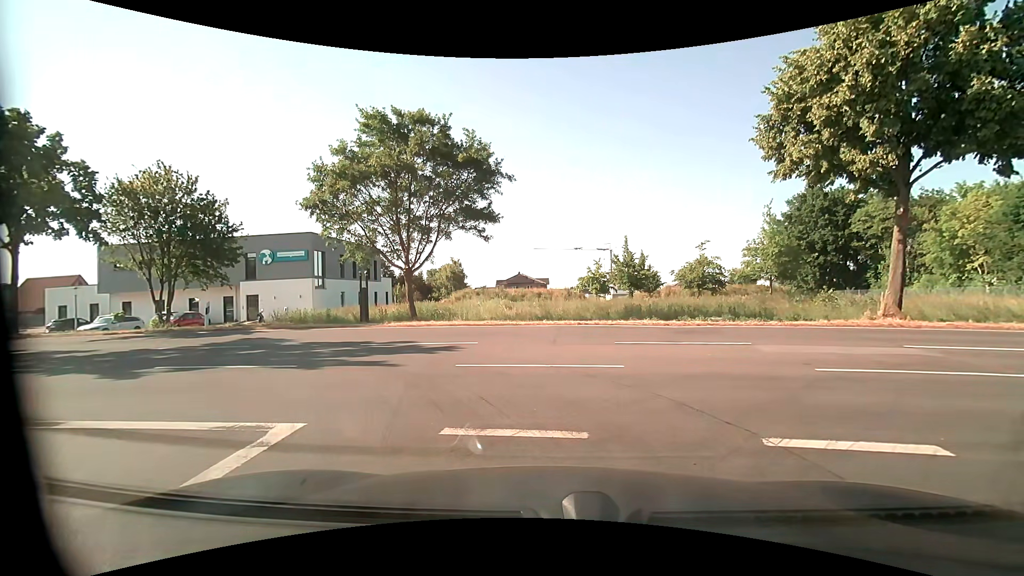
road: residential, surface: asphalt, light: Day
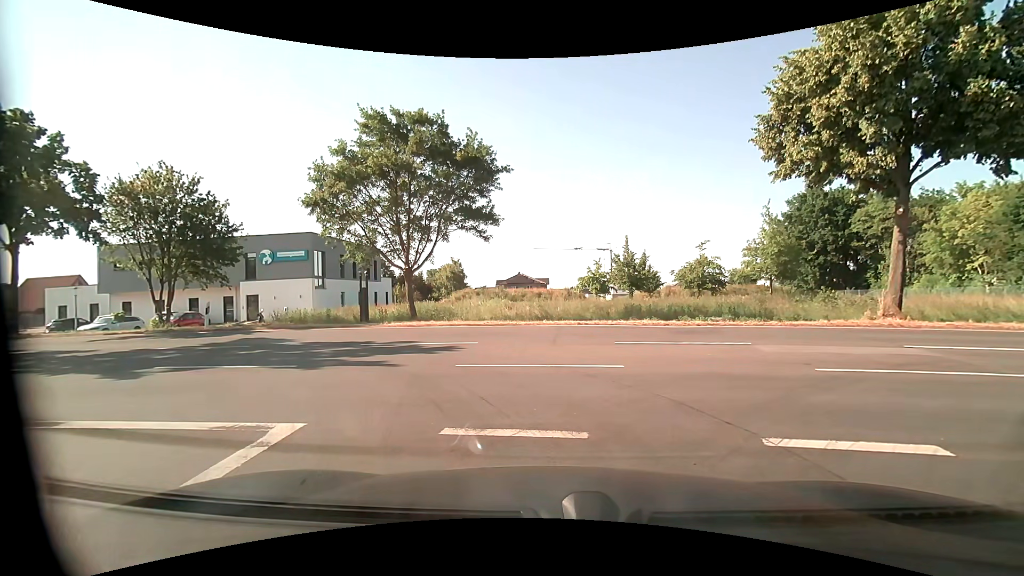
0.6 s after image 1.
(0.0, 0.0) m; 0°
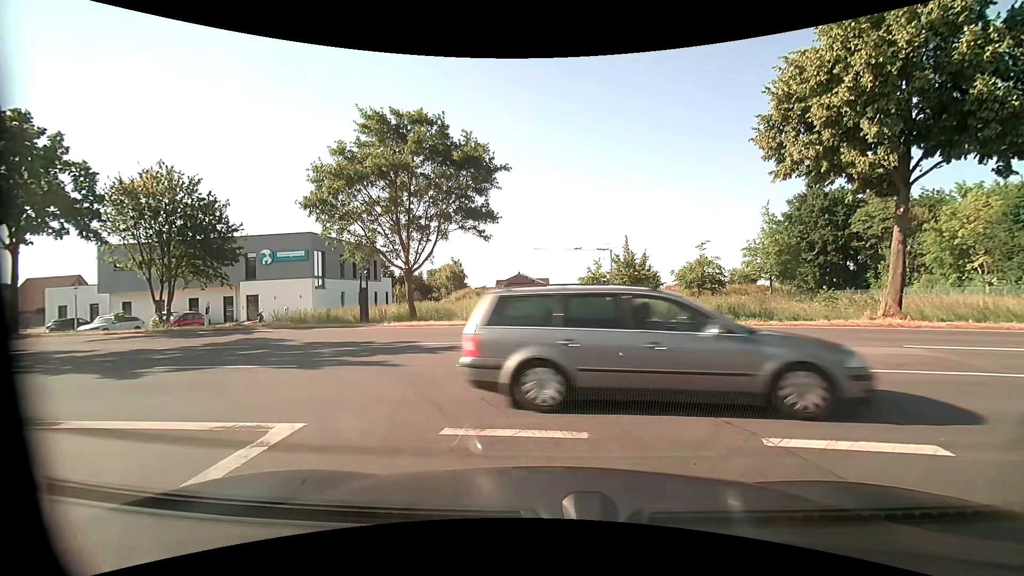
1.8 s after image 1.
(0.0, 0.0) m; 0°
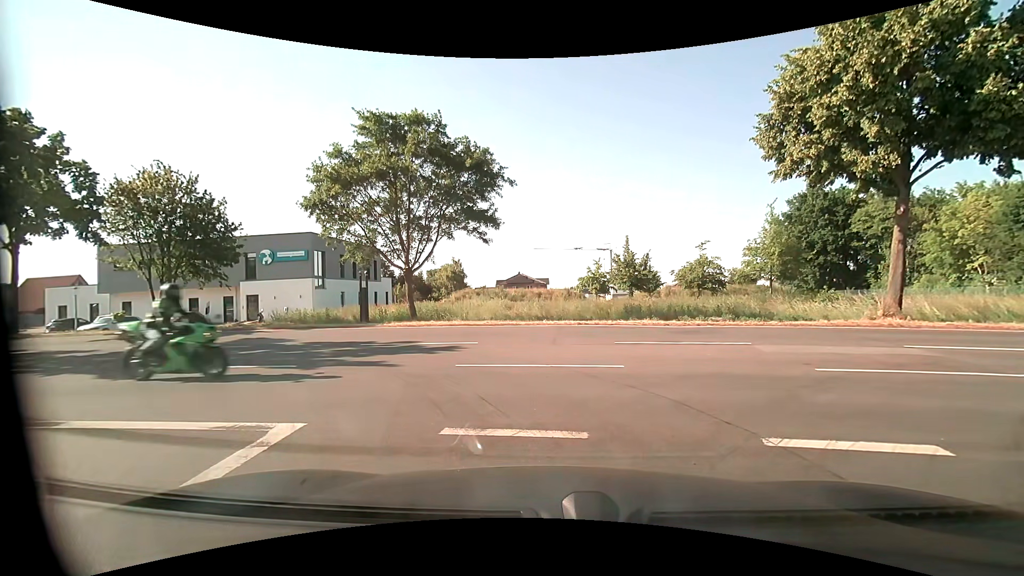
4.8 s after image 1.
(0.0, 0.0) m; 0°
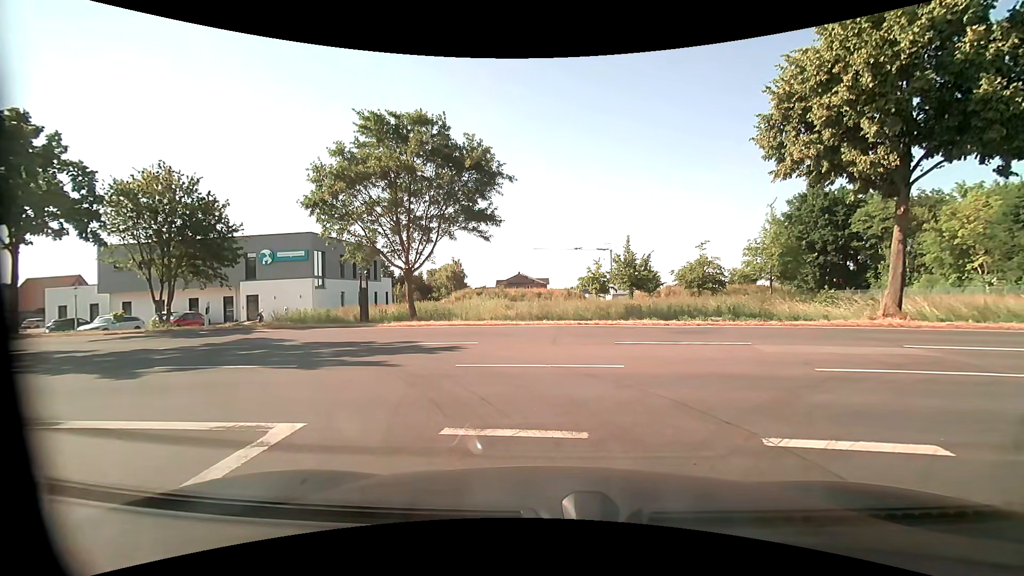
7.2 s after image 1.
(0.0, 0.0) m; 0°
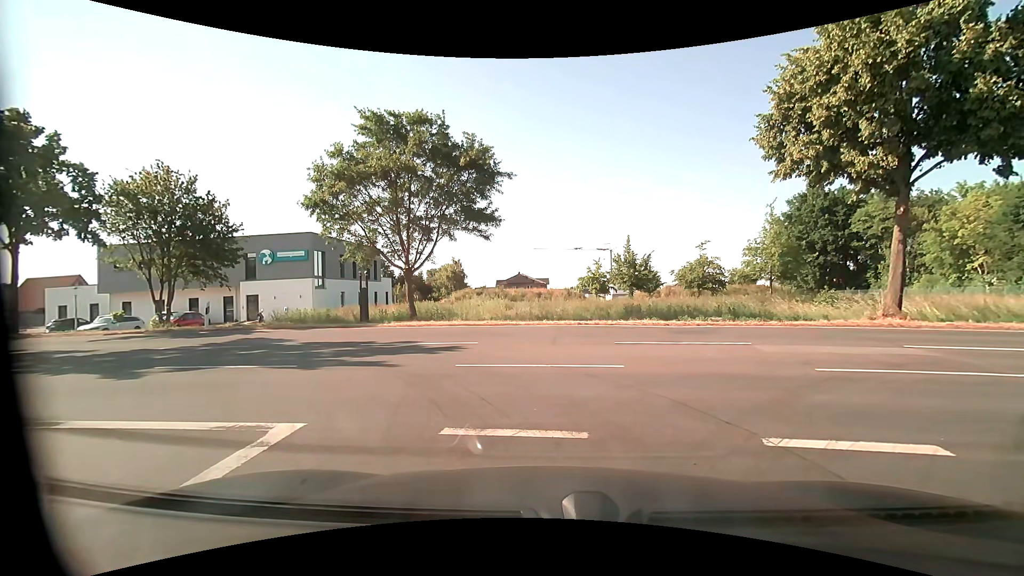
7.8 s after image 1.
(0.0, 0.0) m; 0°
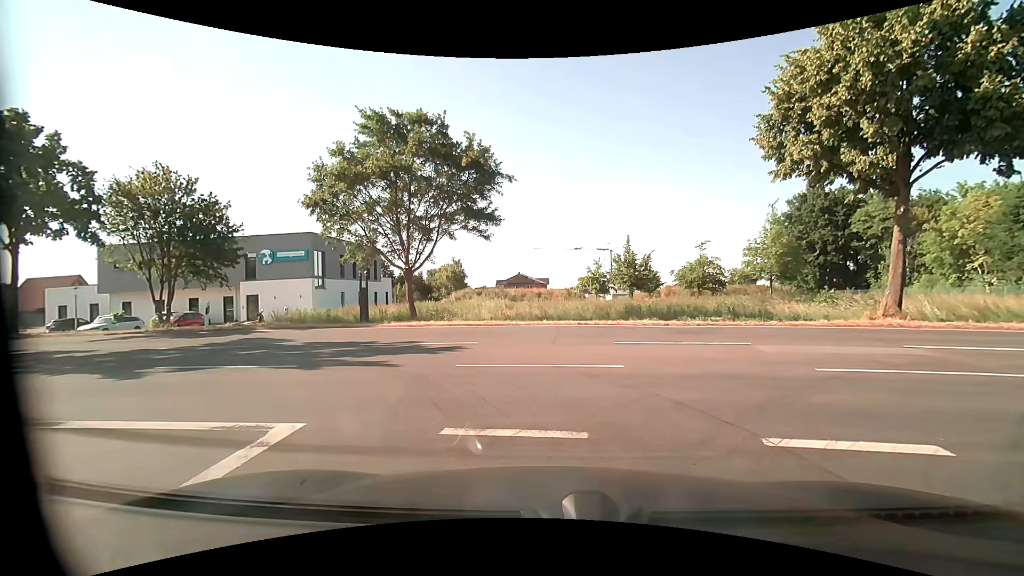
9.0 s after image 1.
(0.0, 0.0) m; 0°
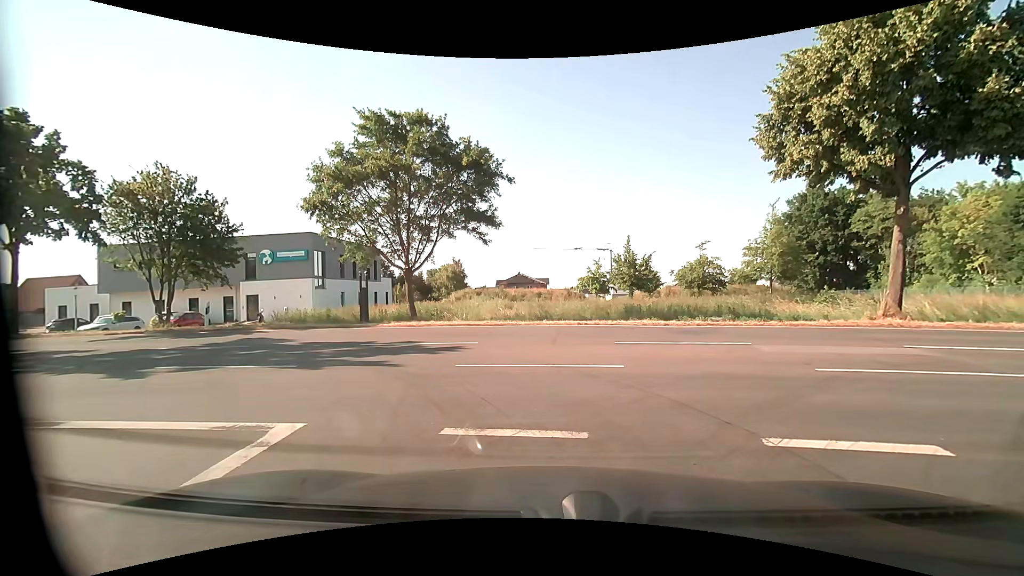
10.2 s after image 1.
(0.0, 0.0) m; 0°
